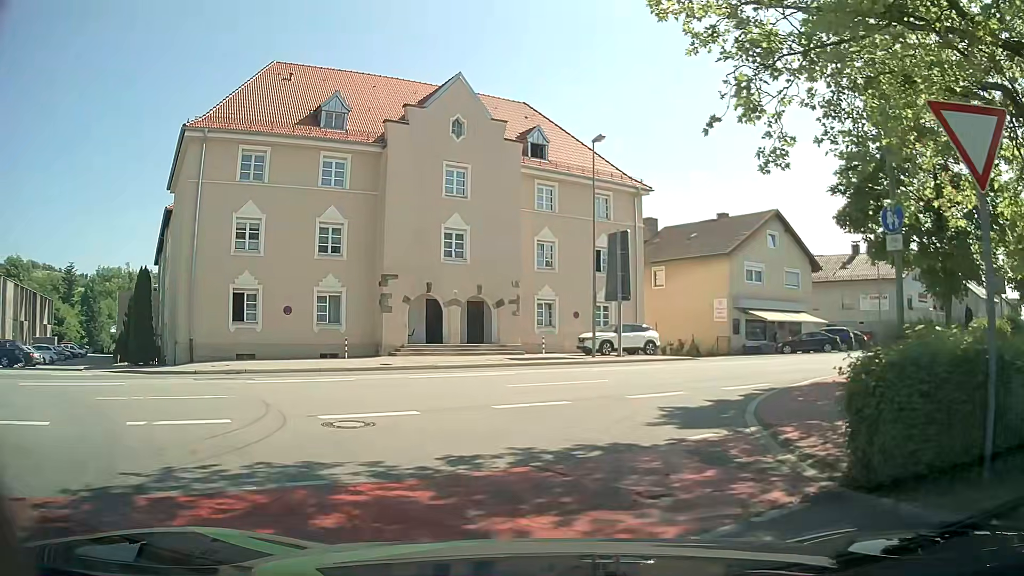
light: Day
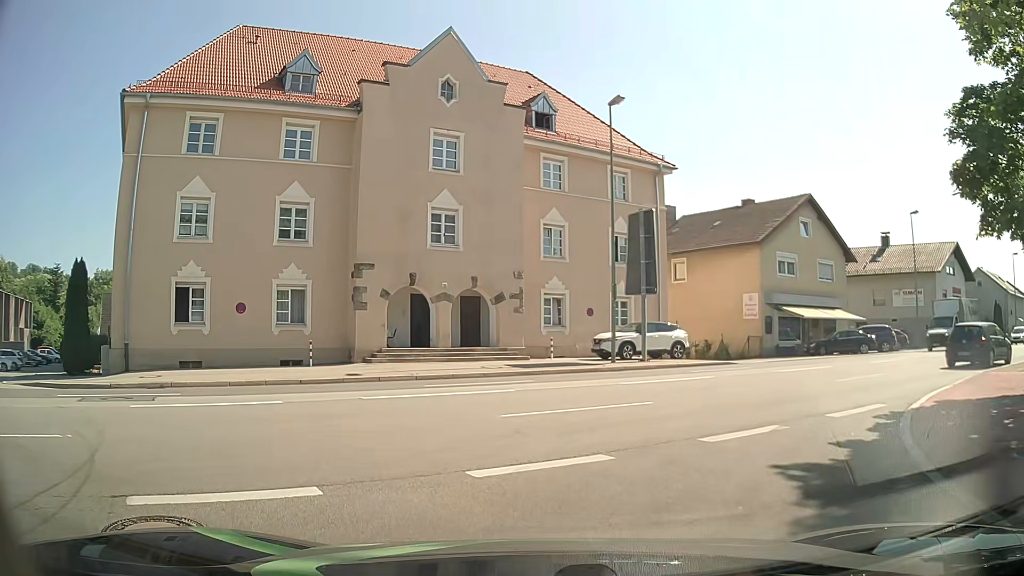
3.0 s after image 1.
(-0.2, +5.2) m; -1°
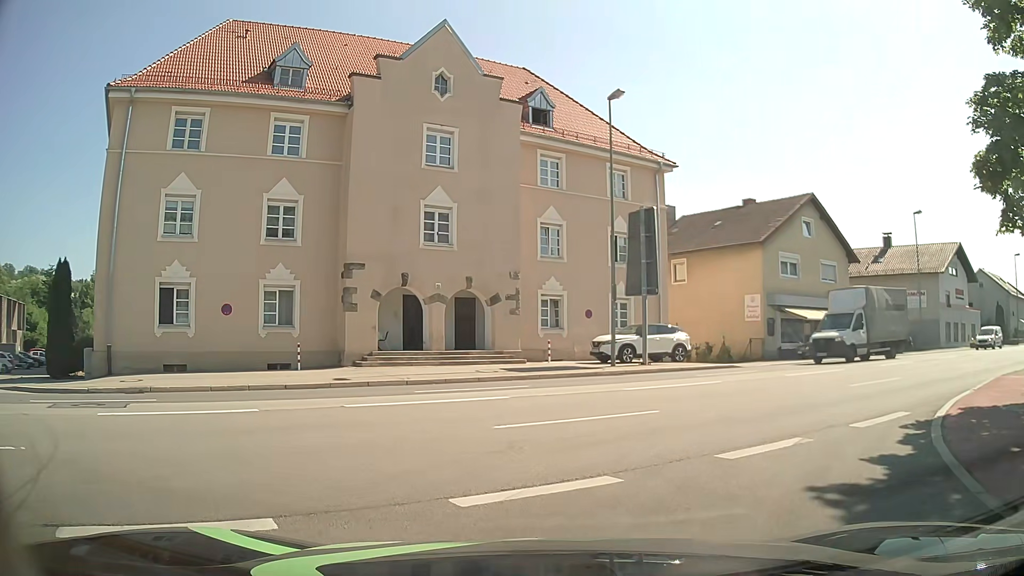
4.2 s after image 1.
(0.0, +0.9) m; 0°
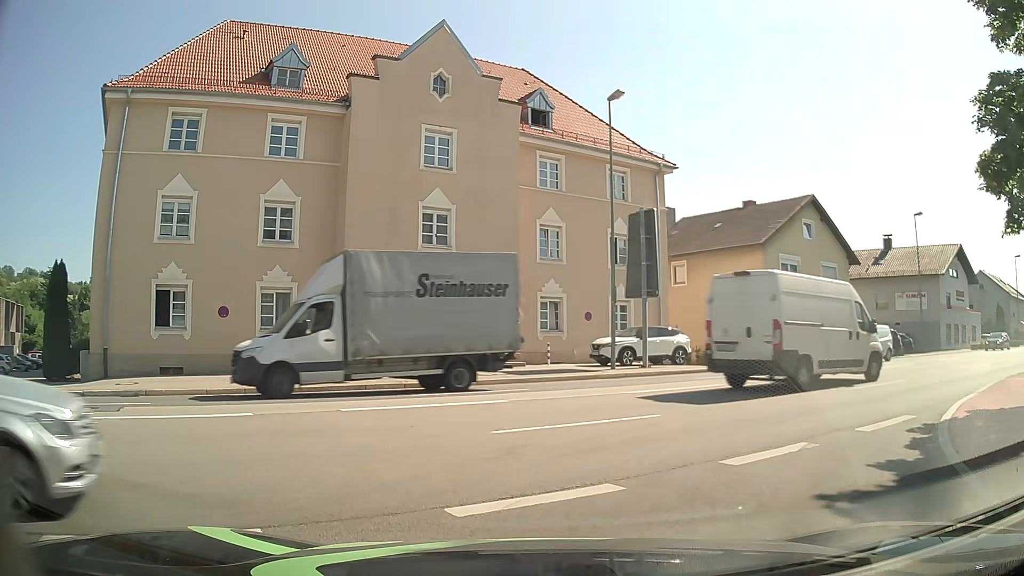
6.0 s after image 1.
(0.0, +0.2) m; 0°
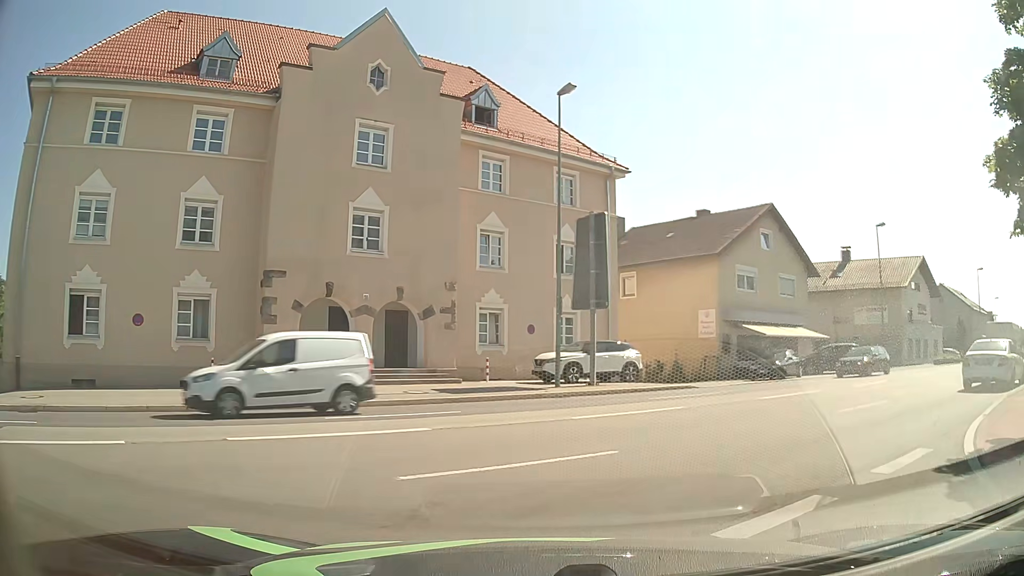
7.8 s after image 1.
(+0.1, +2.4) m; +3°
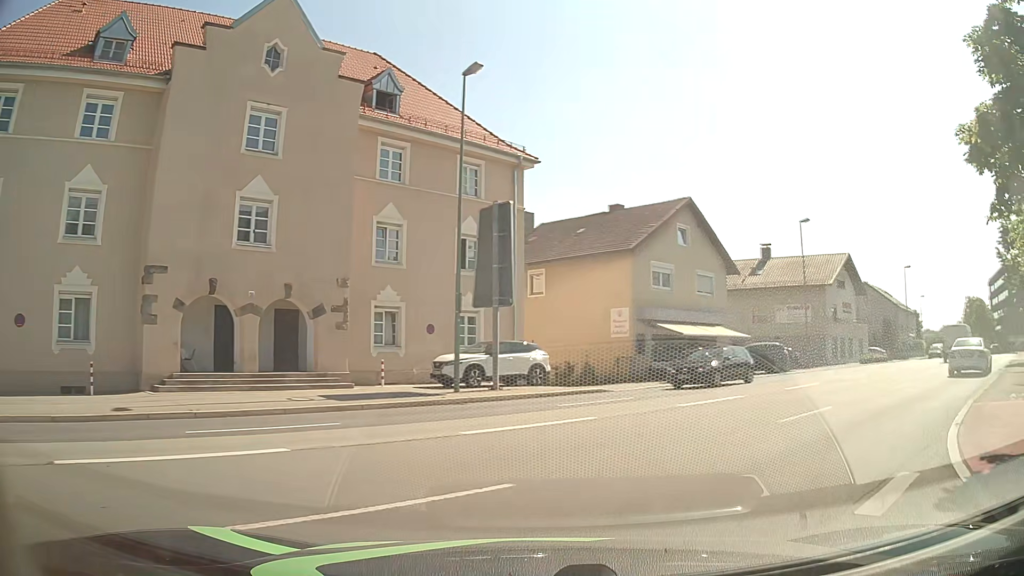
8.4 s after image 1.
(+0.2, +2.1) m; +9°
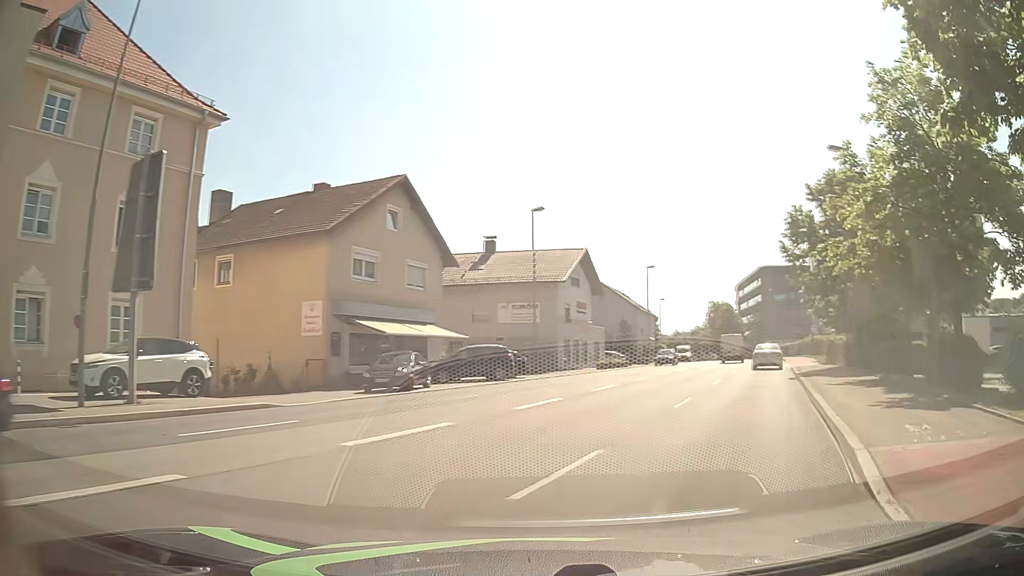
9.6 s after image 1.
(+1.3, +5.8) m; +25°
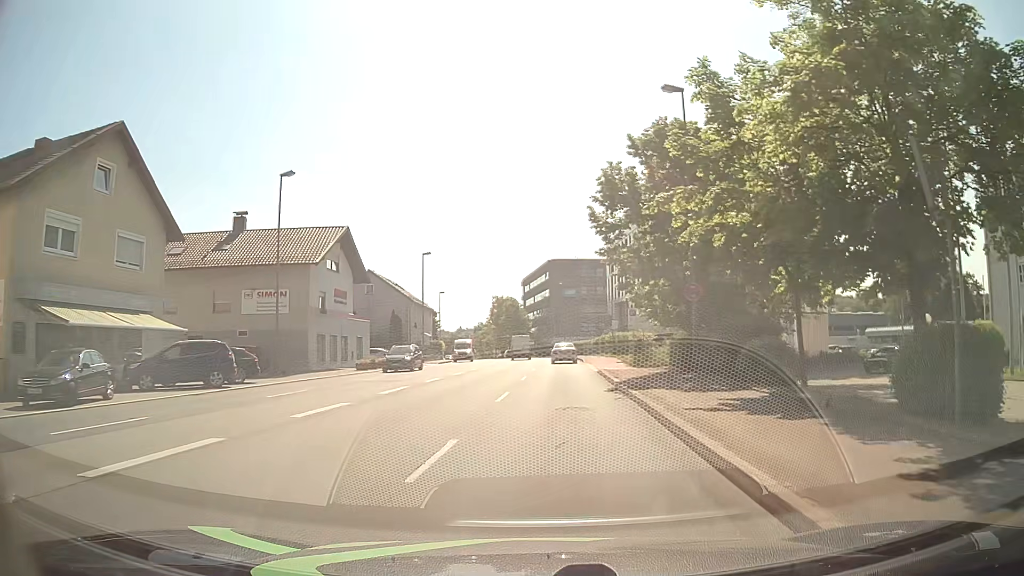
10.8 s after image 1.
(+1.5, +8.3) m; +18°
(0, +10) (0, +20) (+1, +30) (+1, +40) (+1, +50) (+1, +60) (+1, +70) (0, +80) (-1, +90) (-3, +100) m
